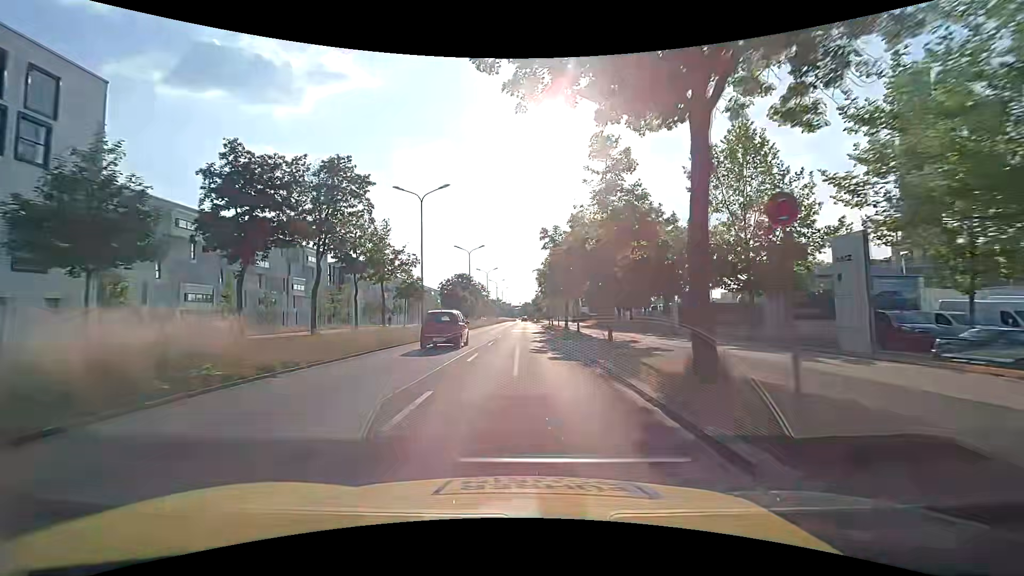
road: primary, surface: asphalt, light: Day
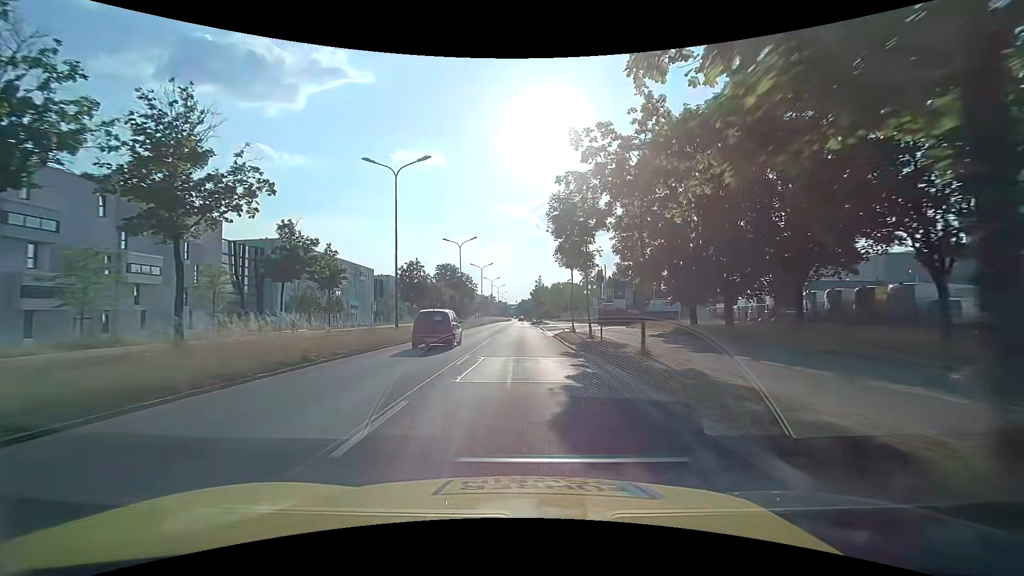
(+0.3, +36.1) m; 0°
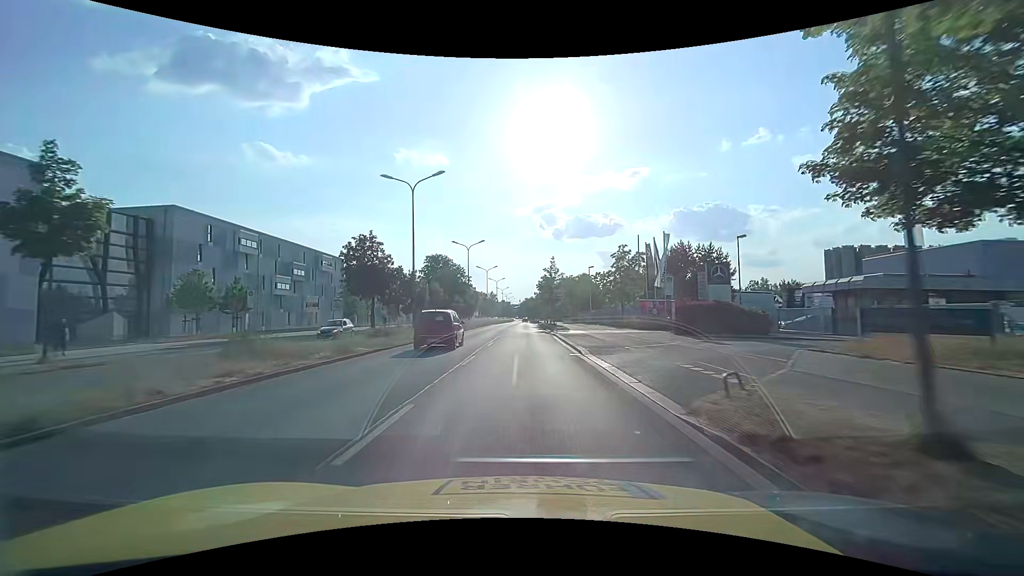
(0.0, +27.2) m; 0°
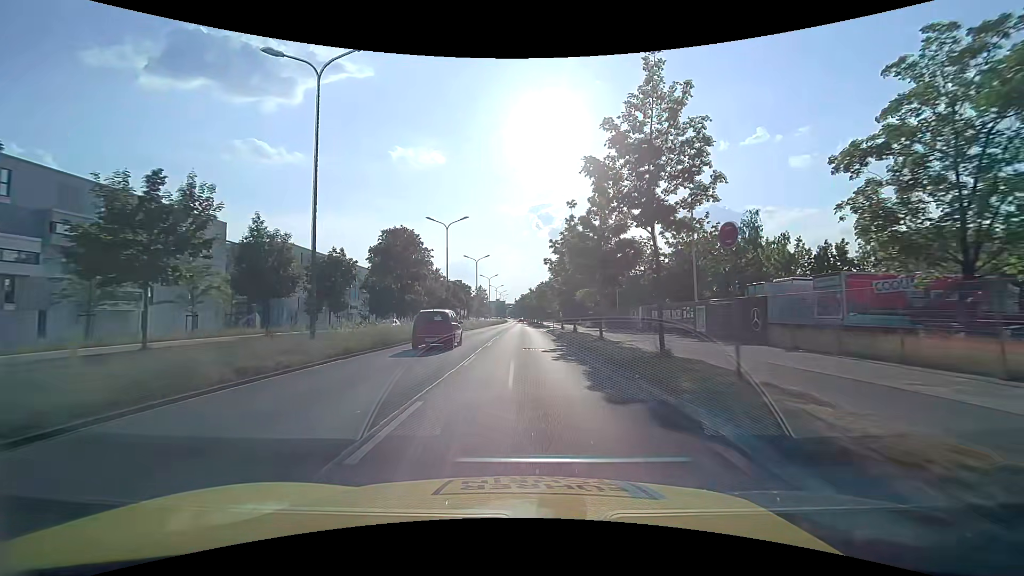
(+0.2, +45.3) m; +1°
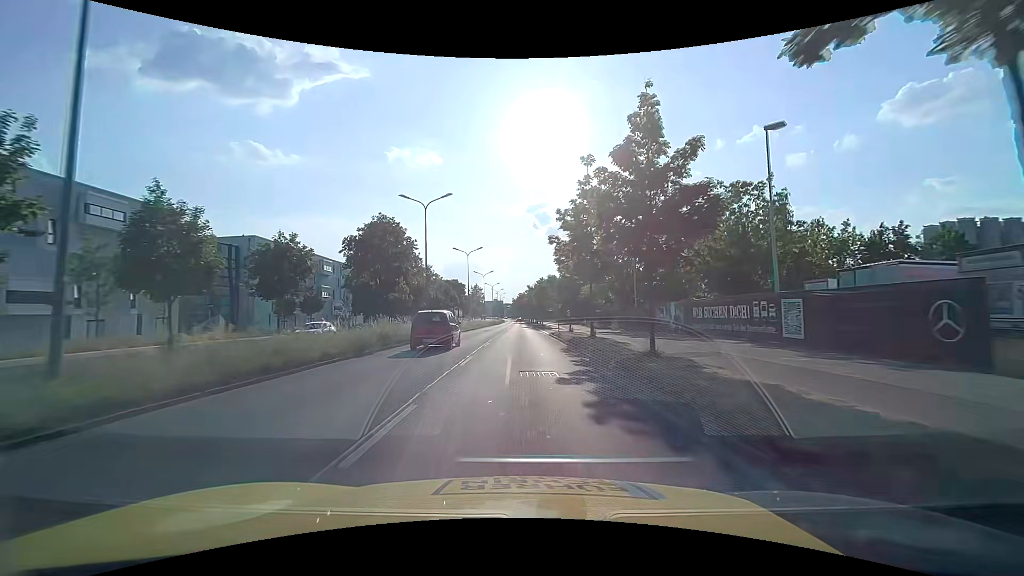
(0.0, +9.0) m; 0°
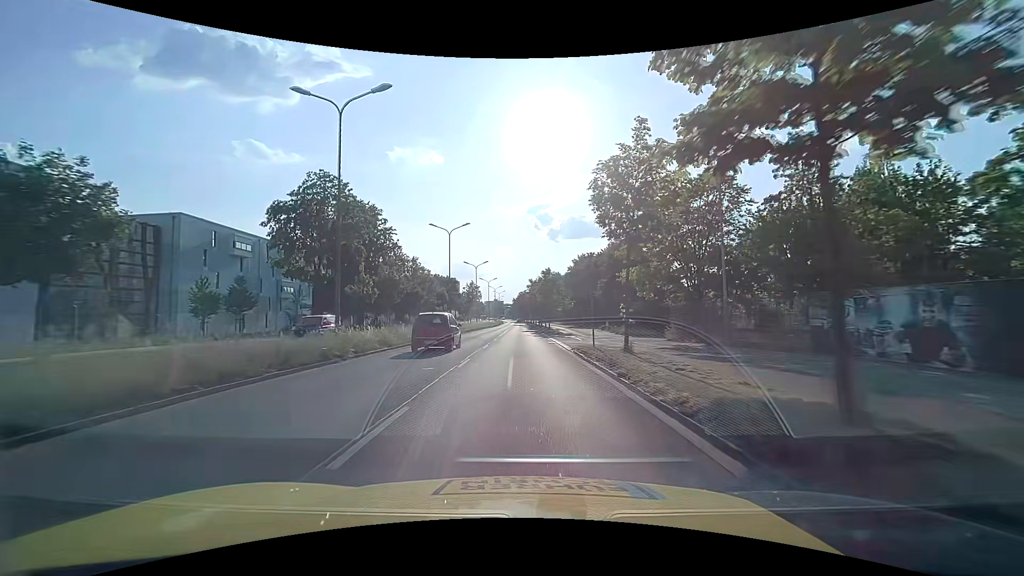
(0.0, +18.1) m; 0°
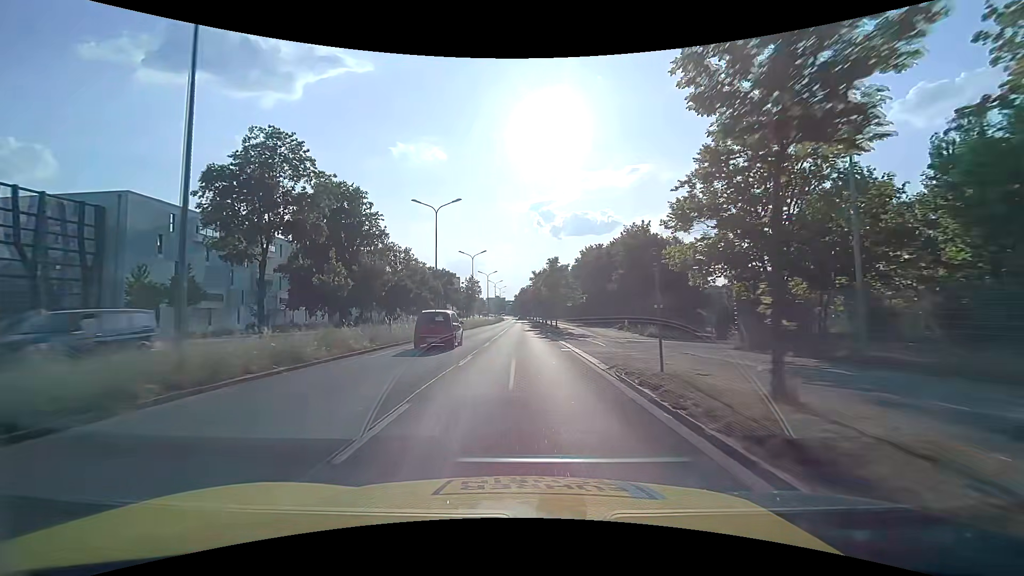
(-0.1, +9.0) m; 0°
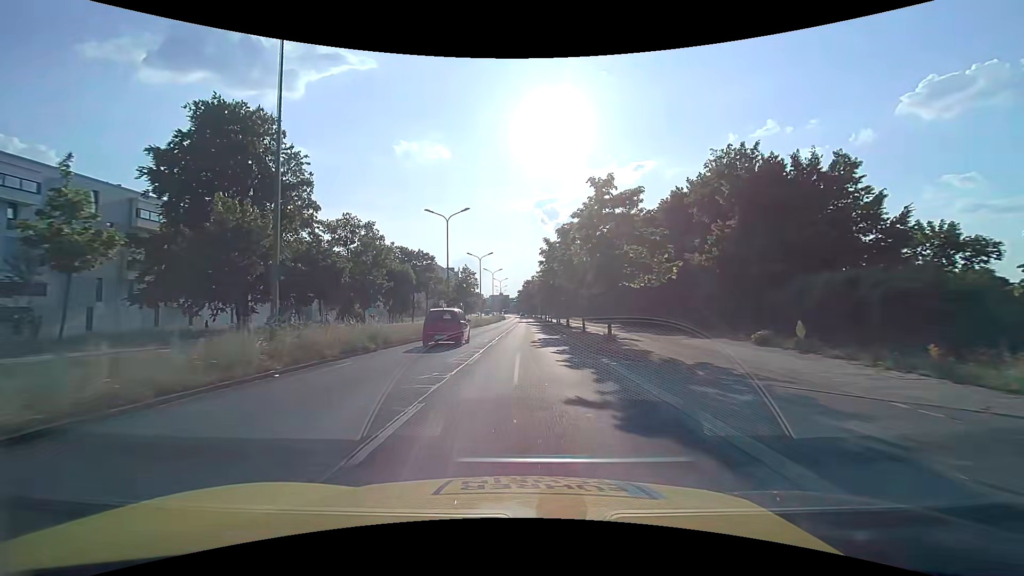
(-0.2, +27.2) m; -1°
(0, +10) (0, +20) (0, +30) (0, +40) (0, +50) (+1, +60) (+1, +70) (+1, +80) (+1, +90) (+1, +100) m
